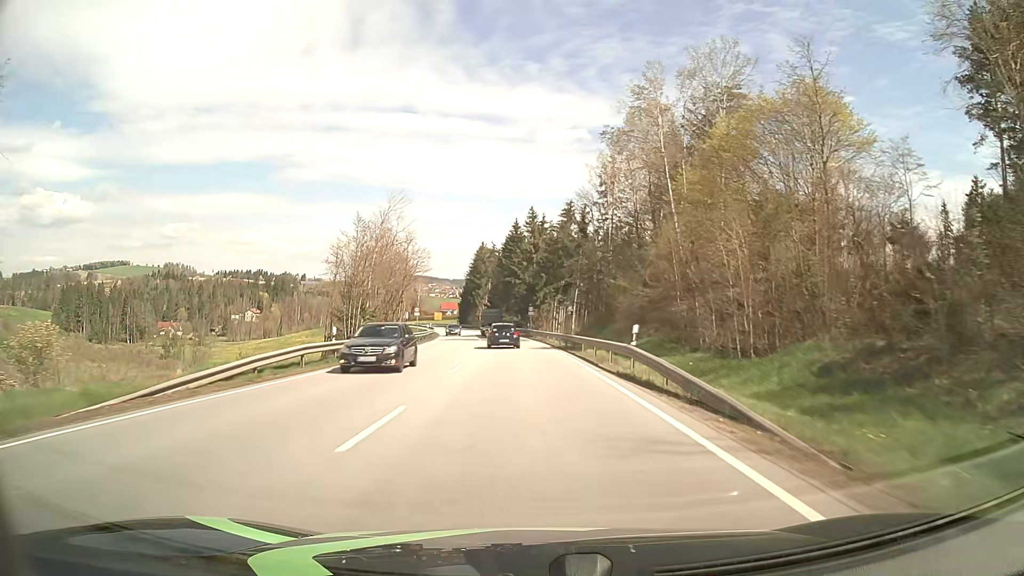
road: primary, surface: asphalt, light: Day
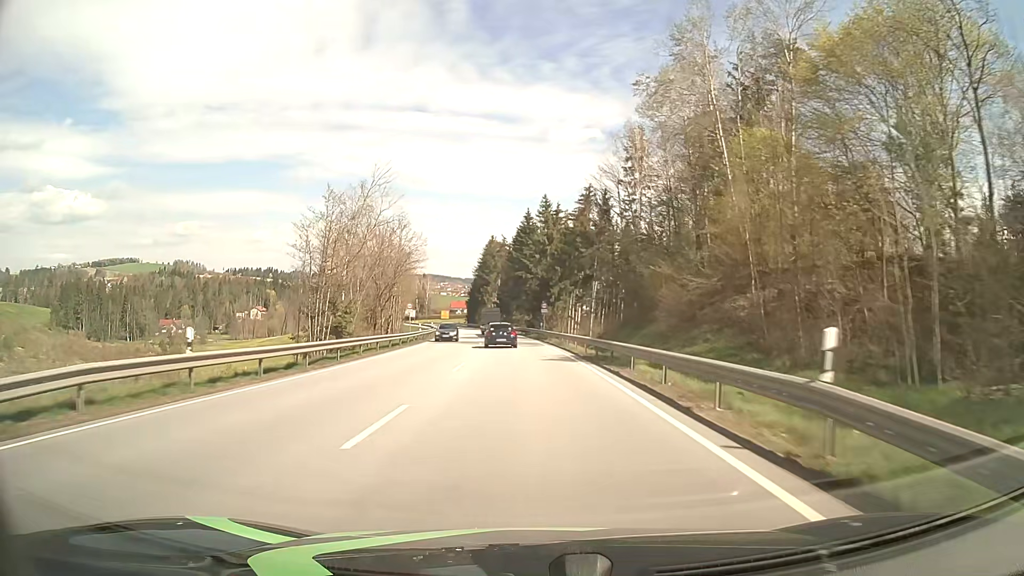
(-0.1, +11.8) m; -1°
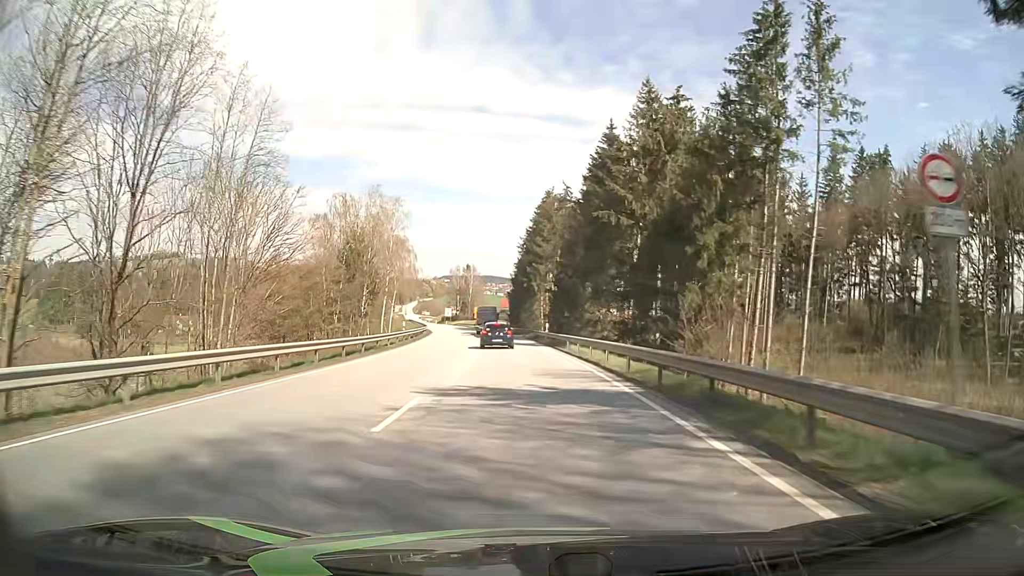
(-2.4, +59.2) m; -5°
(0, +10) (0, +20) (-1, +30) (-1, +40) (-2, +50) (-3, +60) (-4, +70) (-6, +80) (-7, +90) (-9, +99) m
